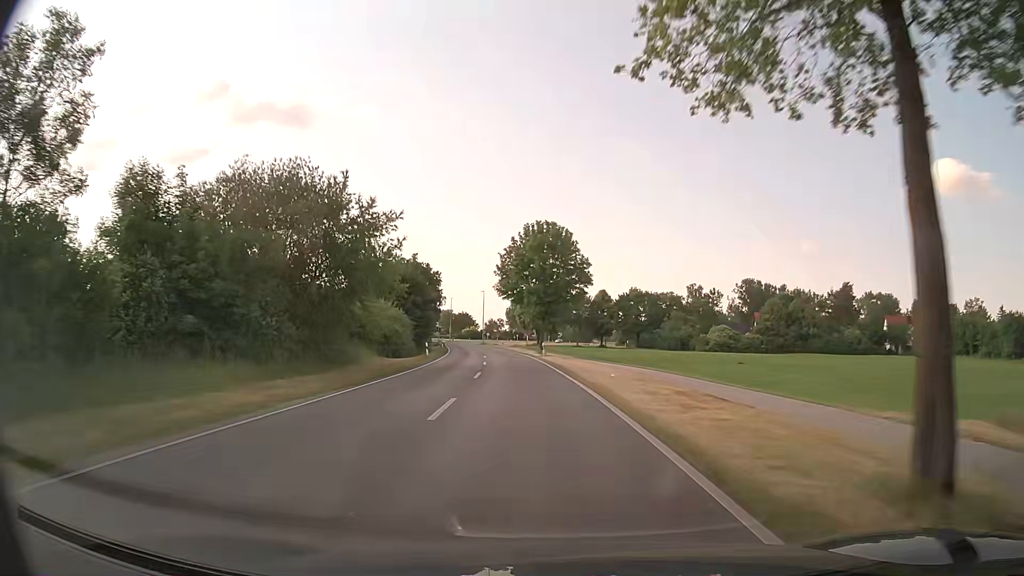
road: primary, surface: asphalt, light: Day
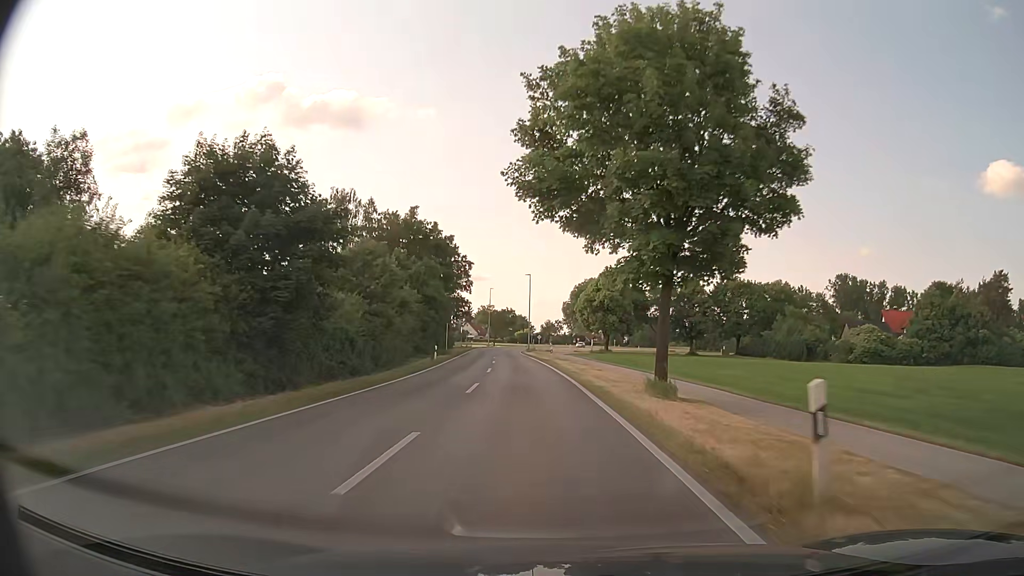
(-1.7, +41.3) m; -5°
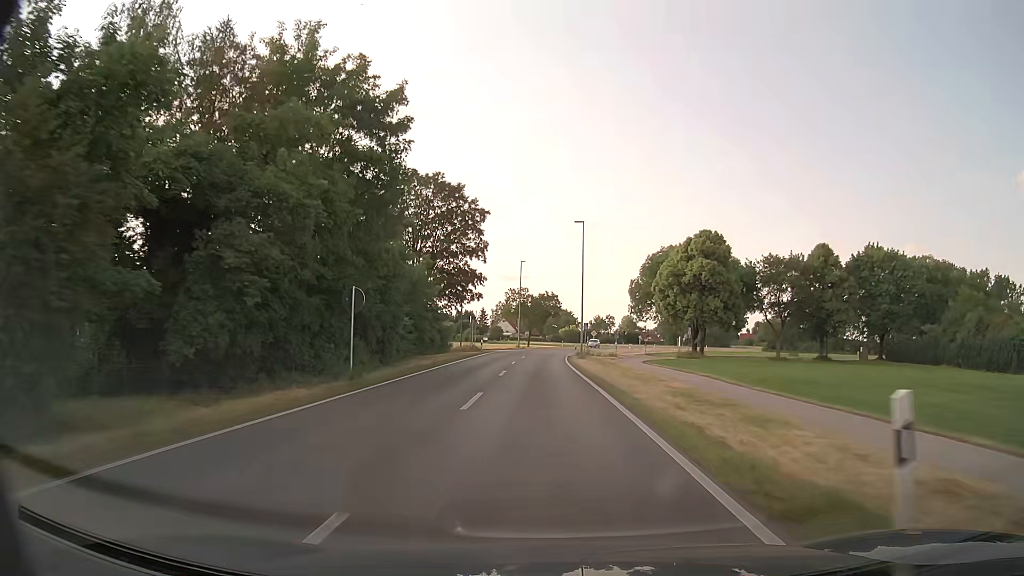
(-1.4, +41.0) m; -4°
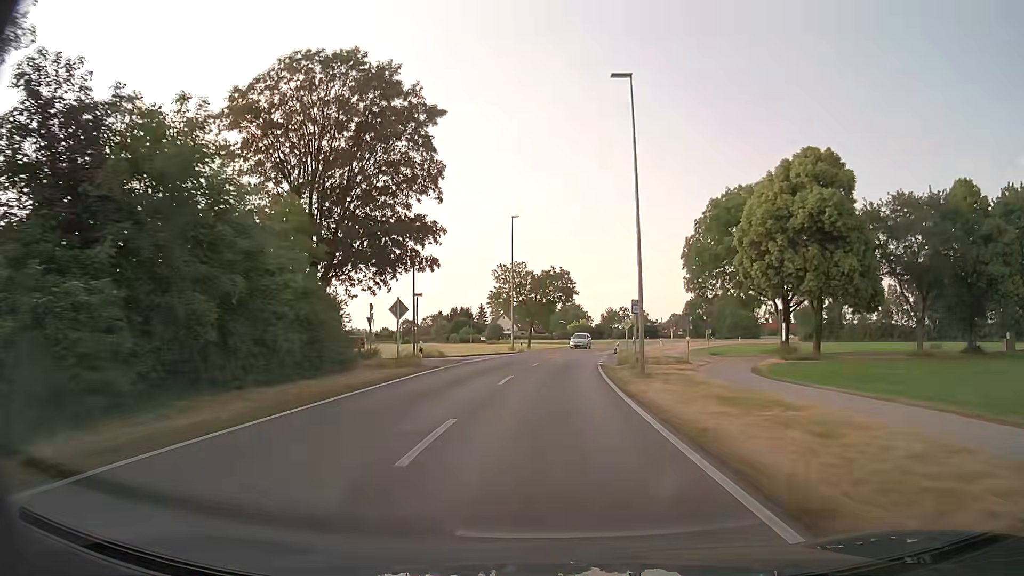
(-0.2, +29.9) m; 0°
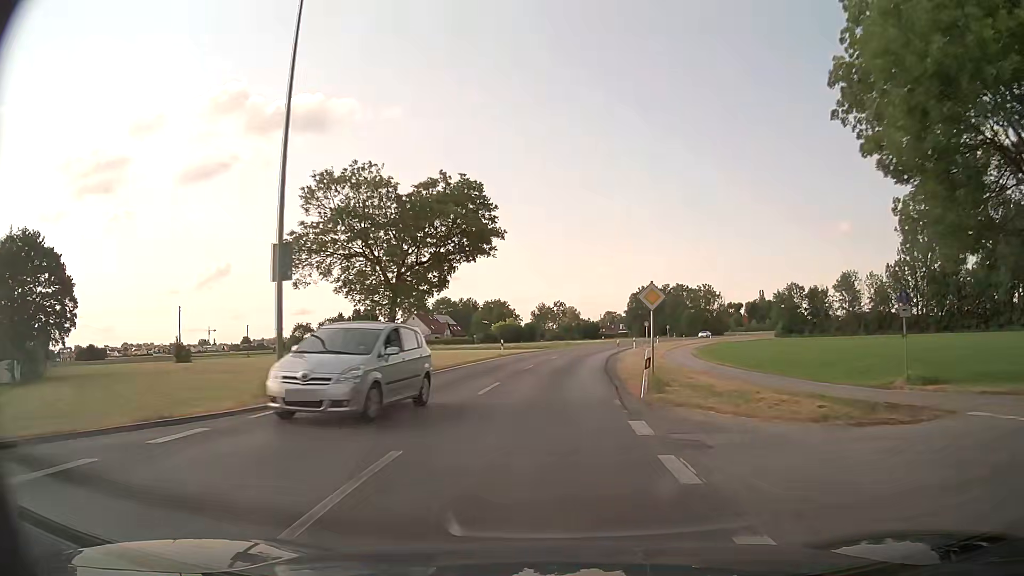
(+1.4, +38.6) m; +5°
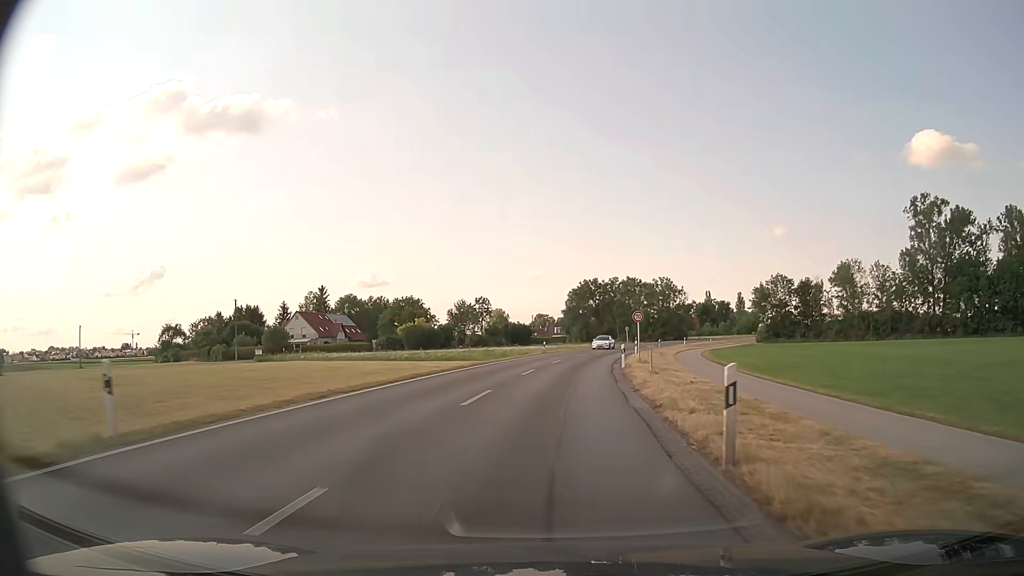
(+2.2, +37.7) m; +7°
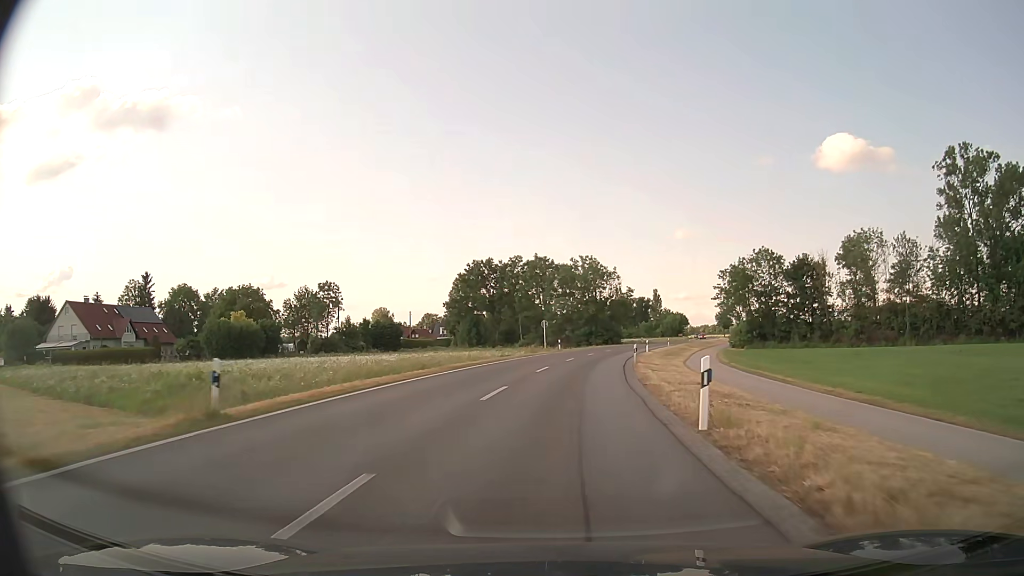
(+3.3, +46.7) m; +9°
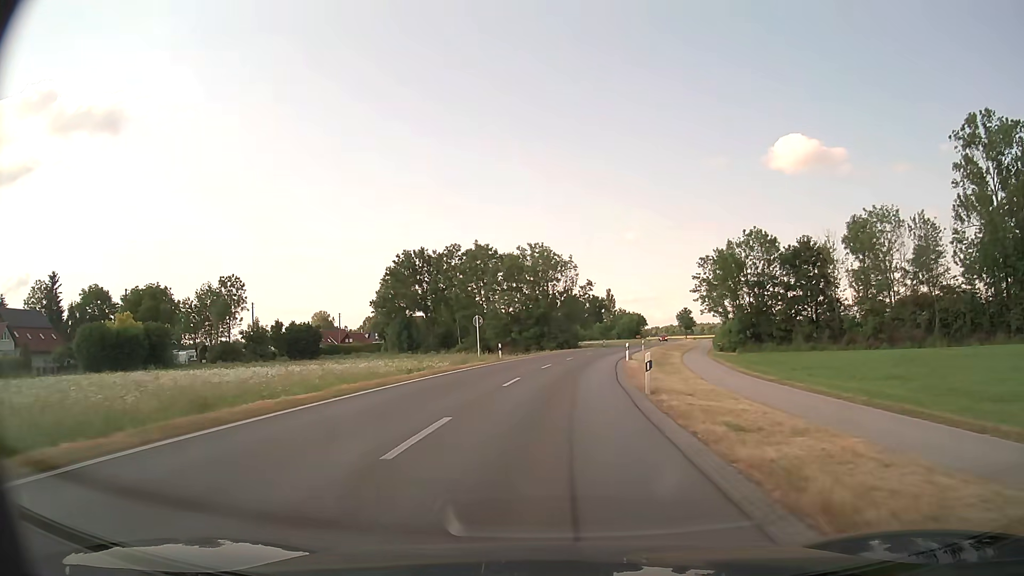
(+0.7, +18.7) m; +4°
(0, +10) (+1, +20) (+1, +30) (+3, +40) (+4, +50) (+6, +60) (+8, +69) (+10, +79) (+13, +89) (+16, +98) m
